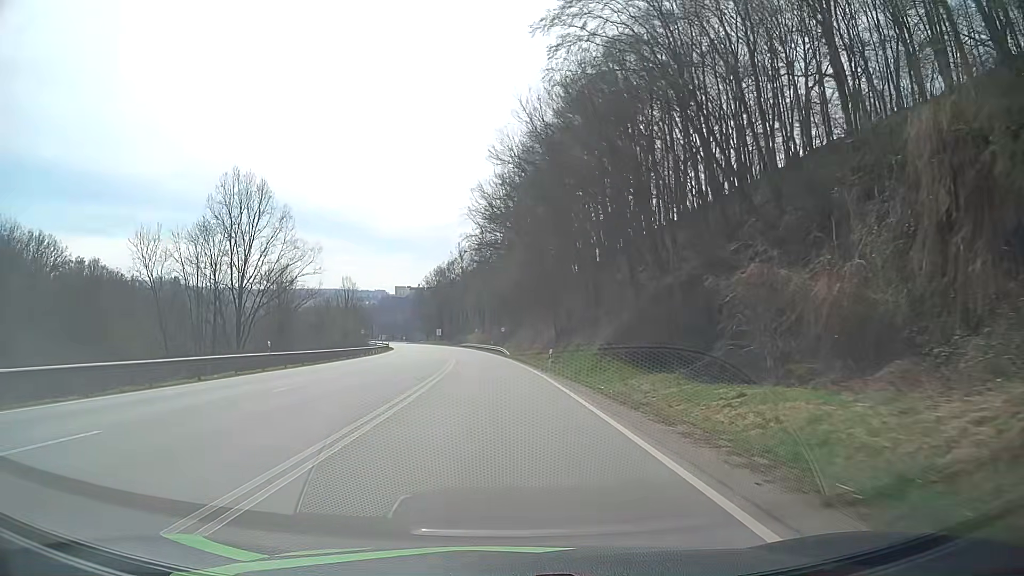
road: primary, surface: asphalt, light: Day
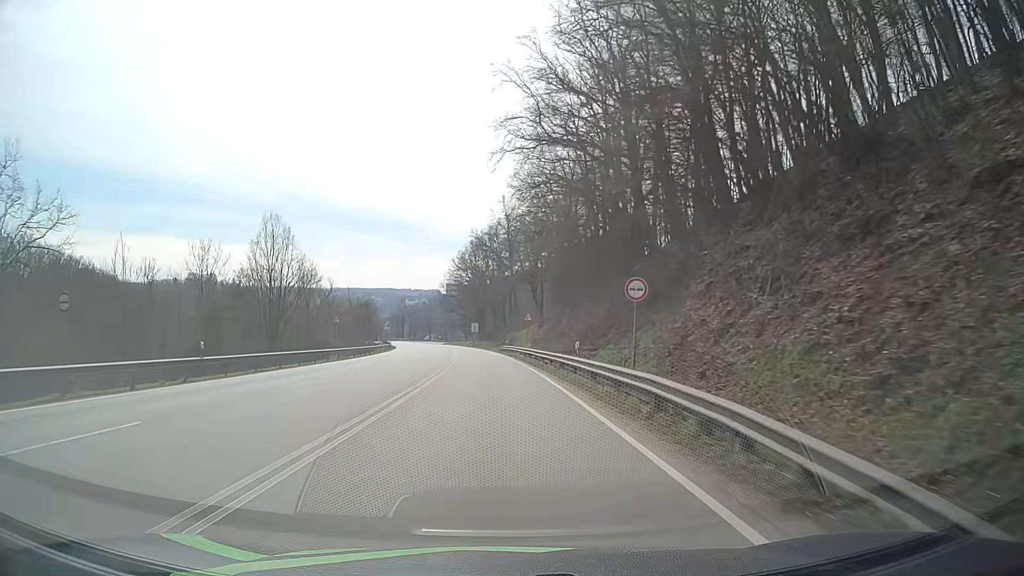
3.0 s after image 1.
(-2.1, +58.1) m; -5°
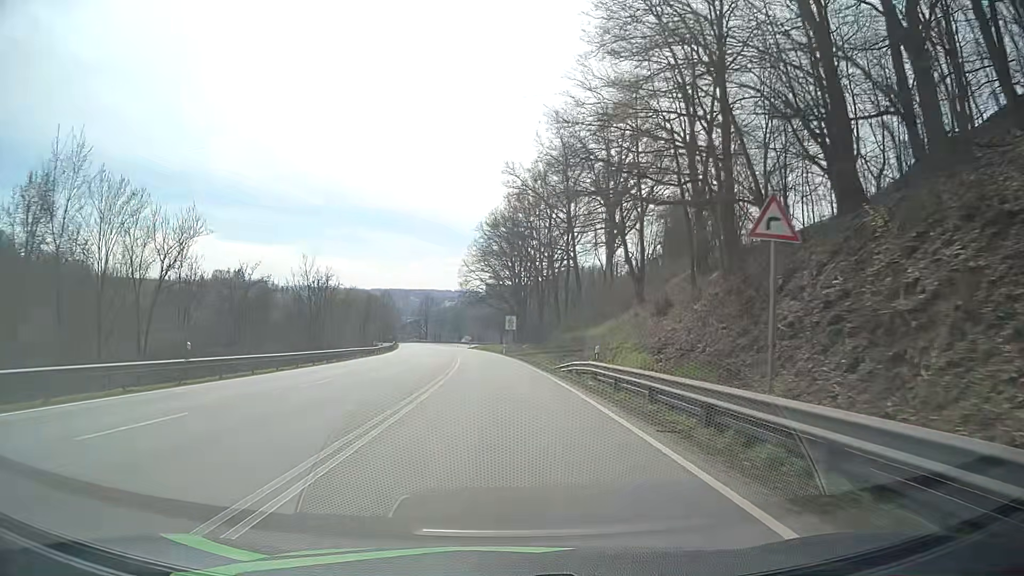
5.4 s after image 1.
(-1.3, +45.9) m; -3°
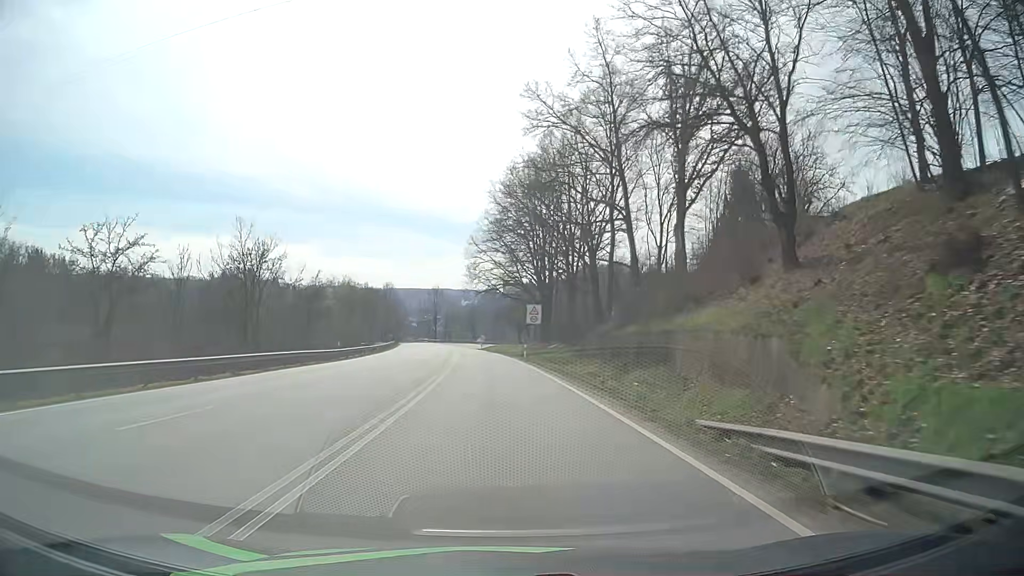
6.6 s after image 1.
(-0.3, +22.6) m; -1°
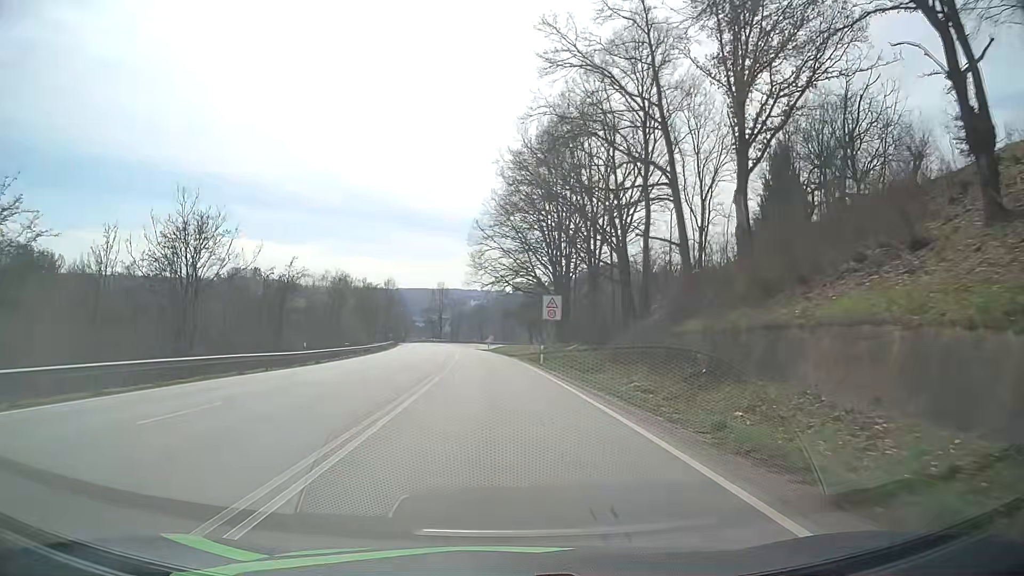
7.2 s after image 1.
(-0.1, +11.2) m; -1°
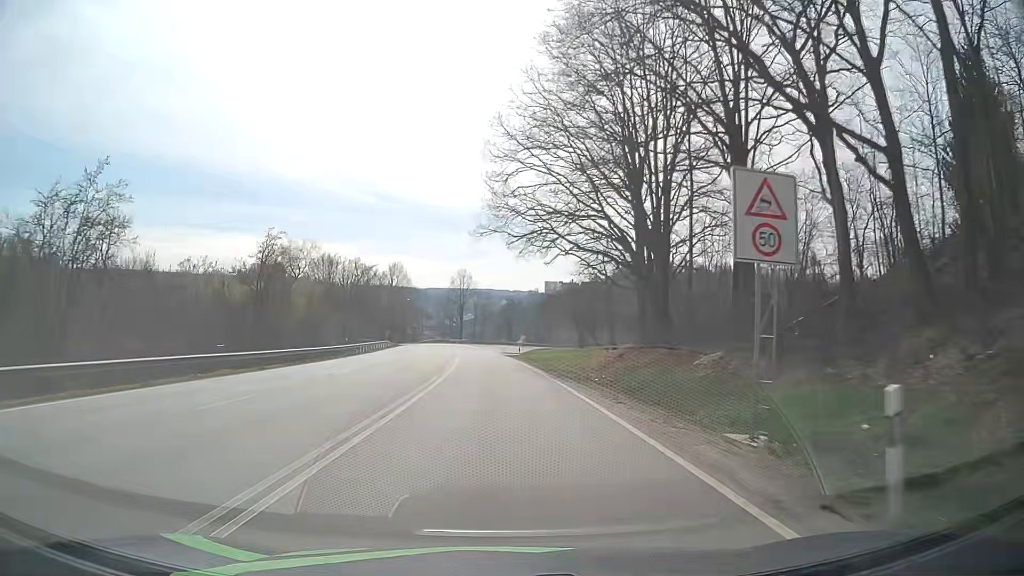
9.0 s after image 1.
(-0.8, +33.3) m; -3°
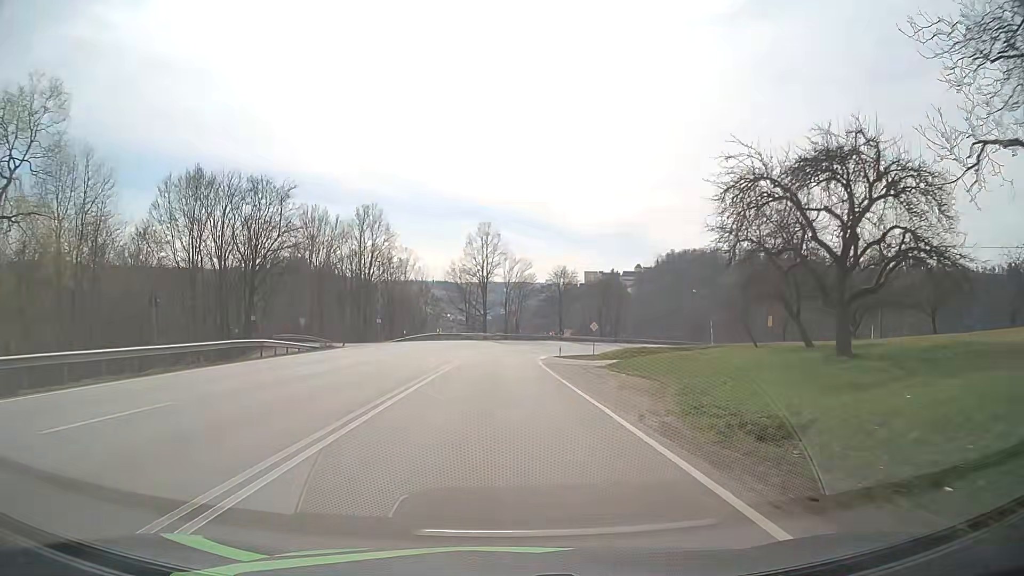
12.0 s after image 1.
(-1.5, +53.0) m; -3°
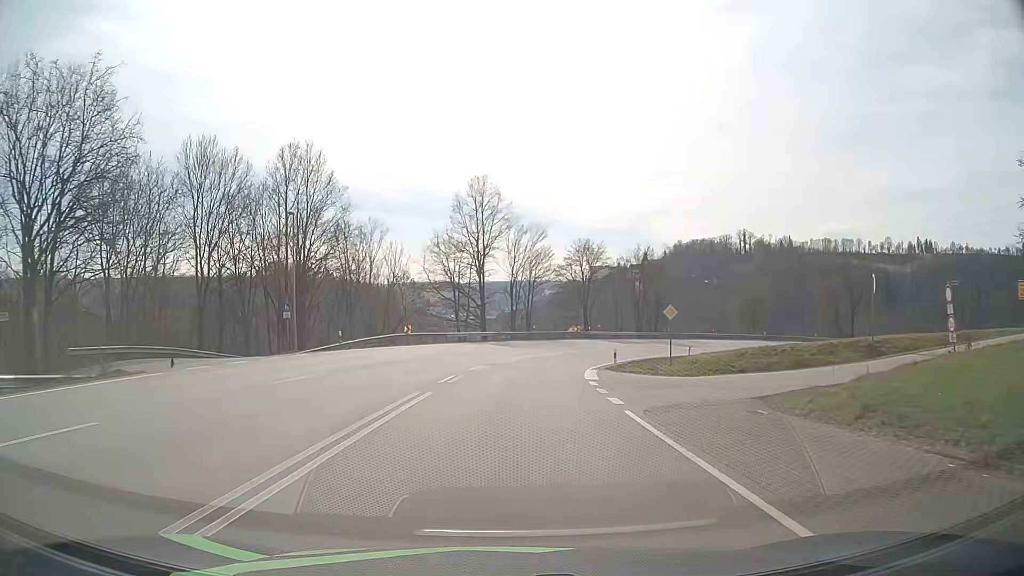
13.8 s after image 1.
(-0.3, +26.2) m; -1°
(0, +10) (0, +20) (+2, +30) (+4, +40) (+8, +49) (+13, +58) (+19, +65) (+27, +72) (+35, +77) (+45, +80) m
